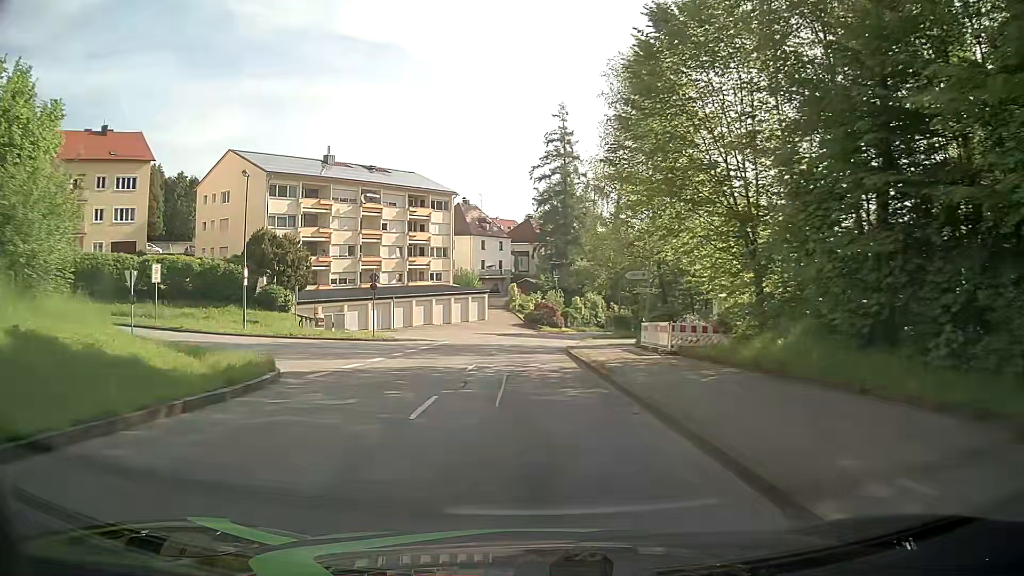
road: tertiary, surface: asphalt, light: Day
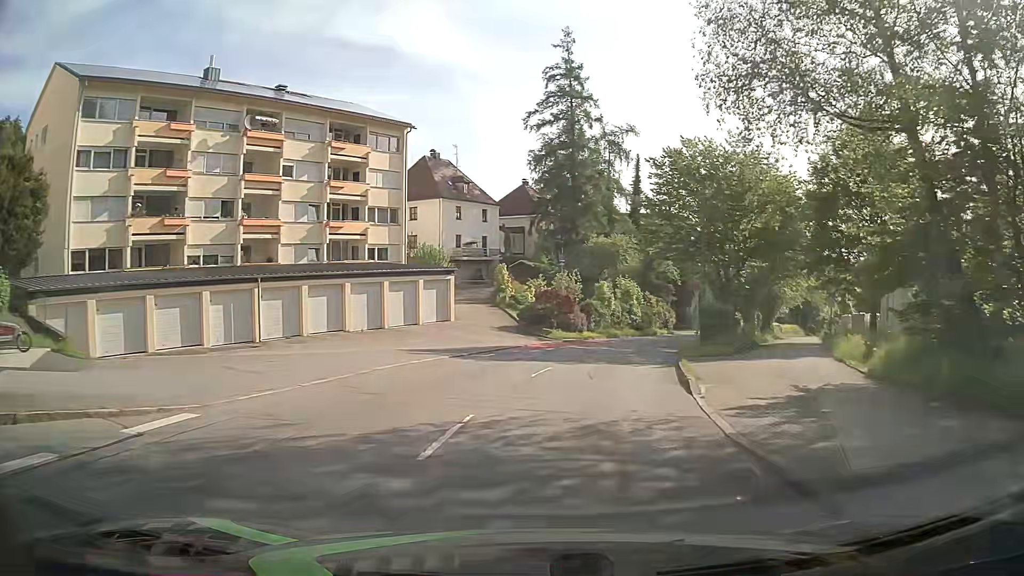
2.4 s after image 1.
(-0.7, +29.6) m; 0°
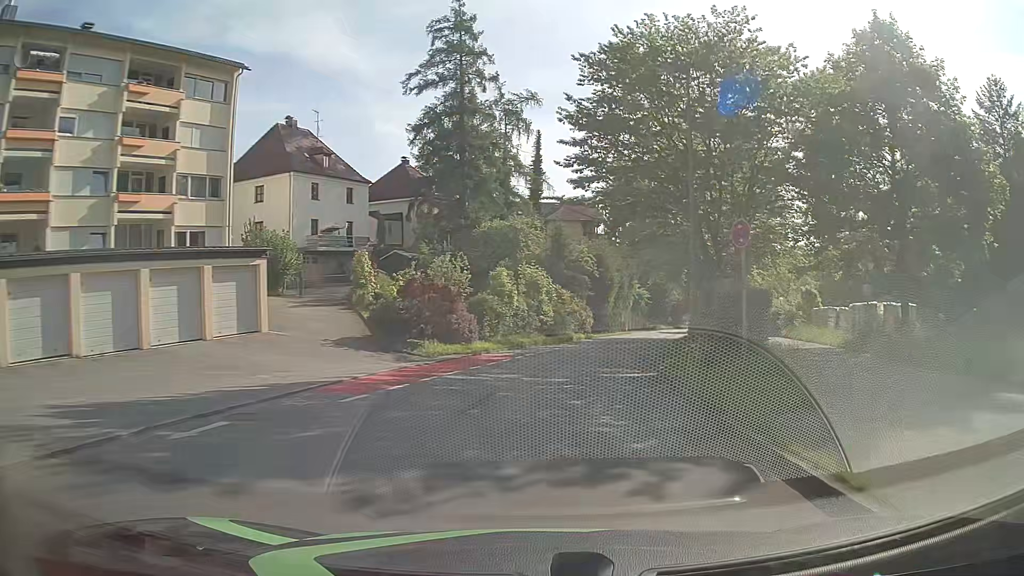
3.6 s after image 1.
(+1.1, +14.9) m; +9°
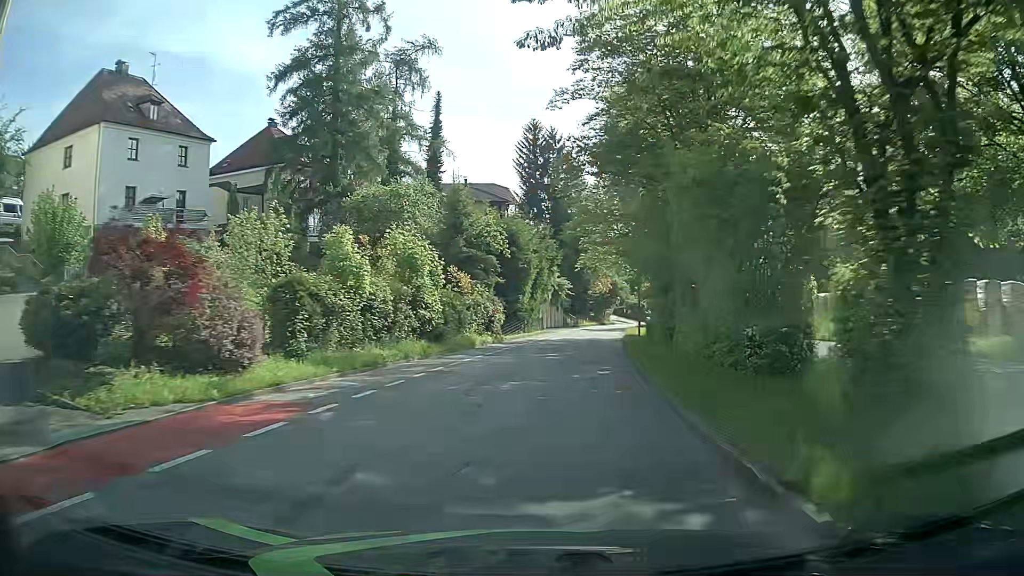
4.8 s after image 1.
(+1.0, +15.0) m; +8°
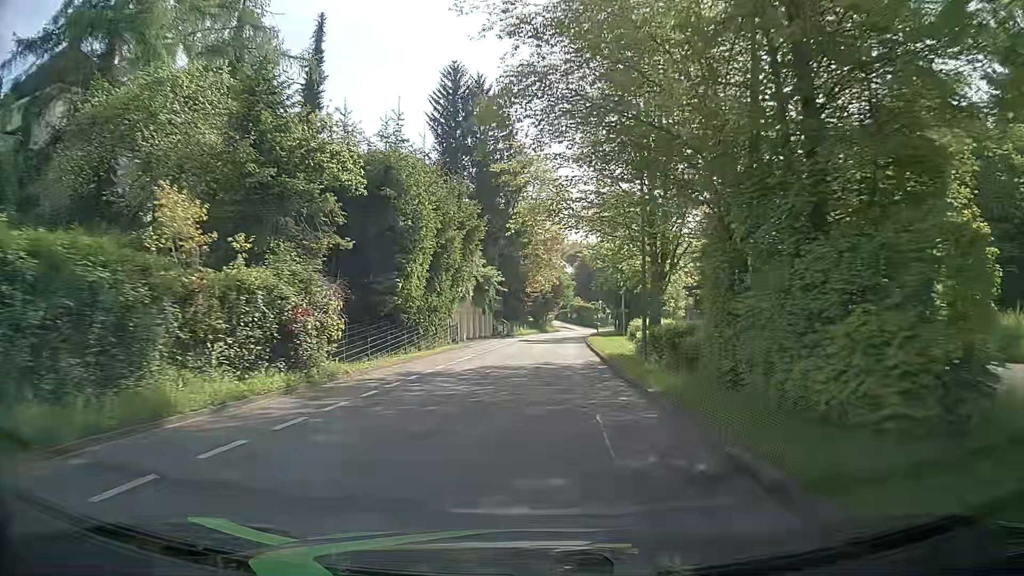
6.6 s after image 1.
(+1.1, +22.7) m; +5°
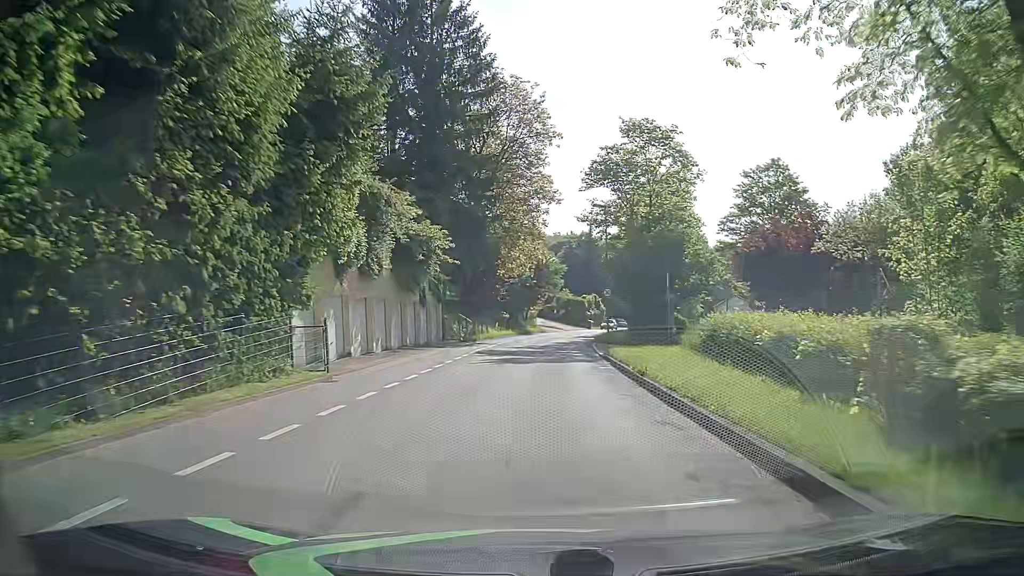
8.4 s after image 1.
(+0.3, +22.8) m; +1°
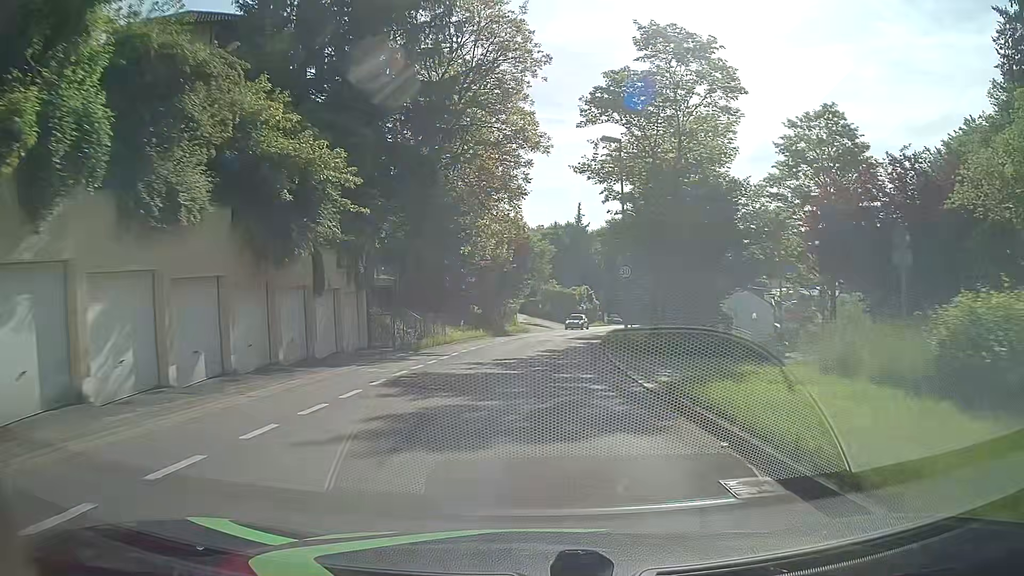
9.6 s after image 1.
(+0.4, +14.1) m; +1°
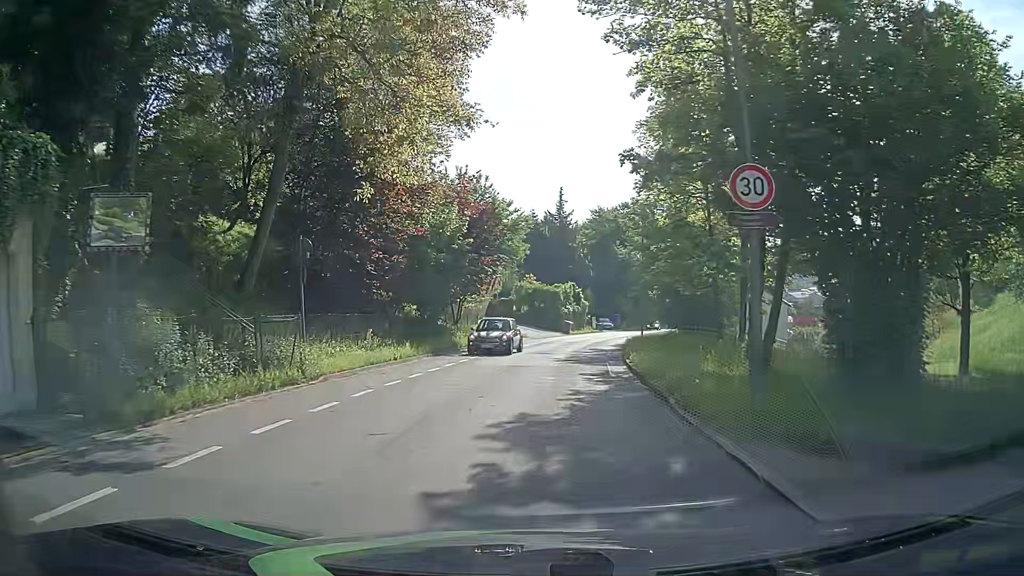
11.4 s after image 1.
(+0.4, +16.9) m; +2°
